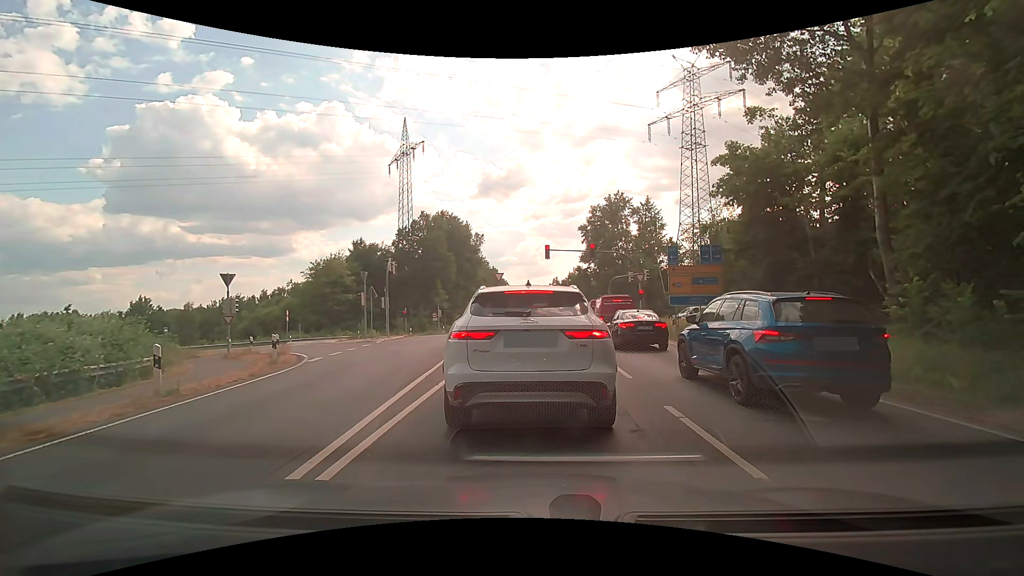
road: secondary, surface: asphalt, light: Day
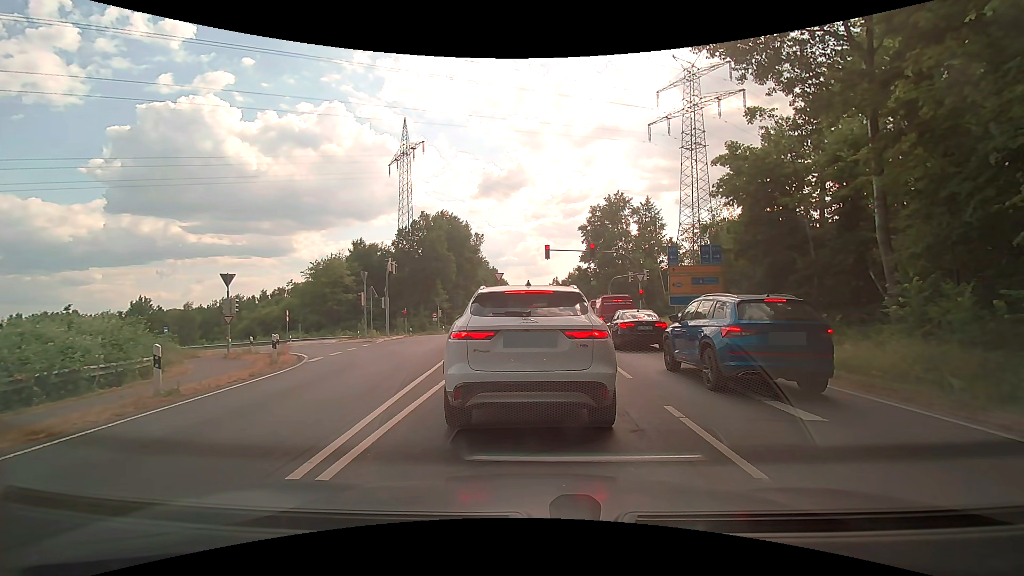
(0.0, 0.0) m; 0°
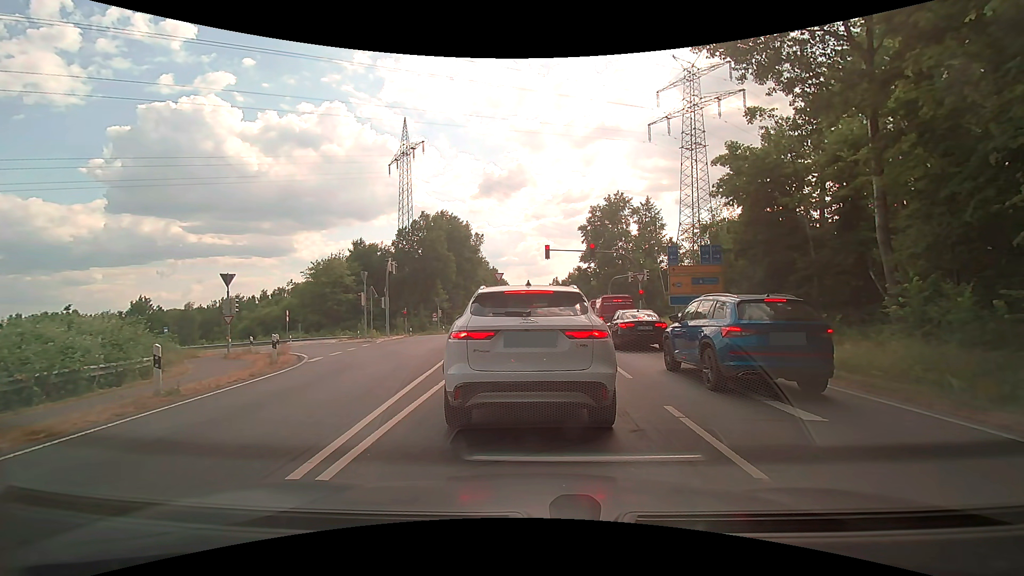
(0.0, 0.0) m; 0°
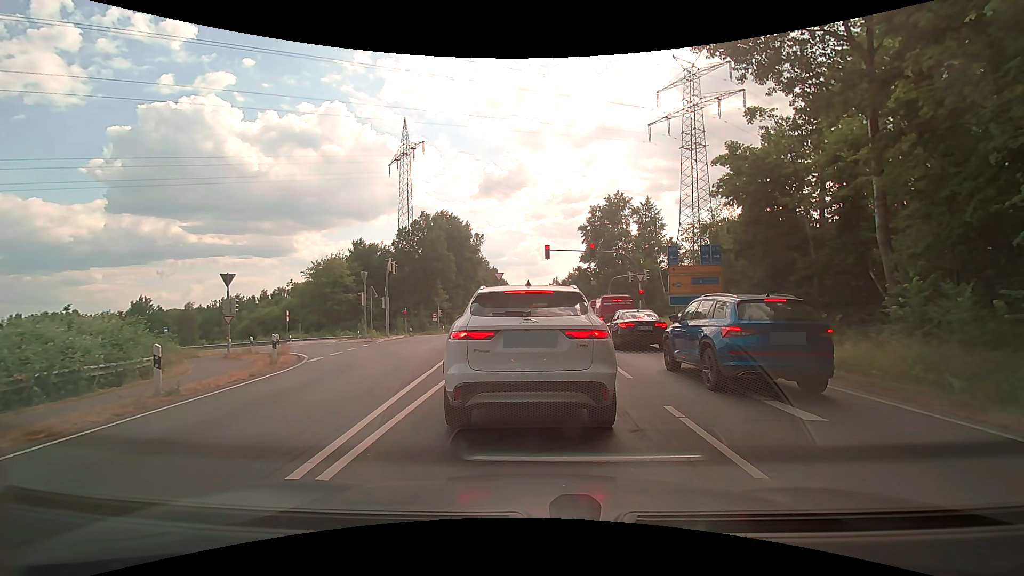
(0.0, 0.0) m; 0°
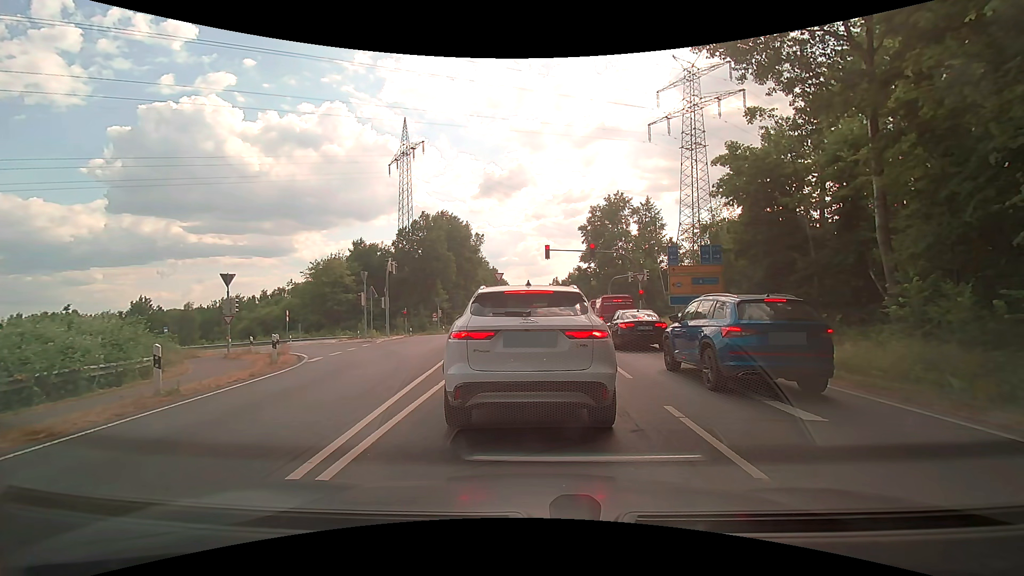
(0.0, 0.0) m; 0°
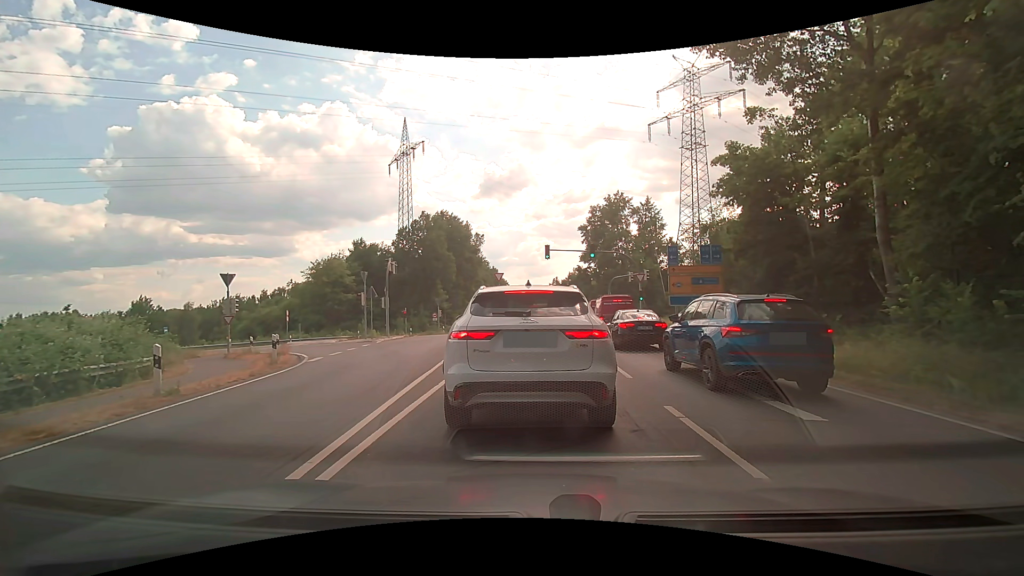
(0.0, 0.0) m; 0°
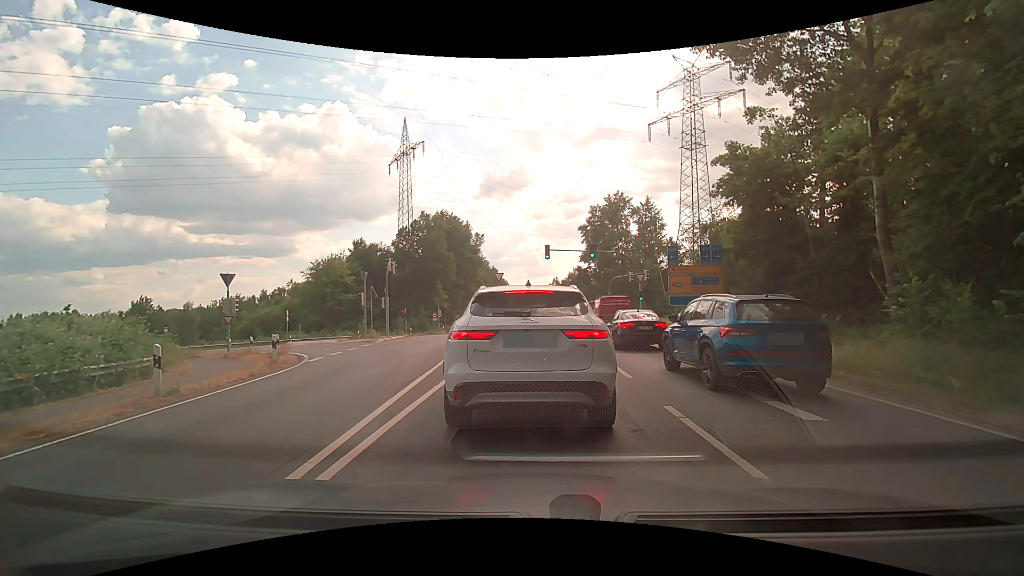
(0.0, 0.0) m; 0°
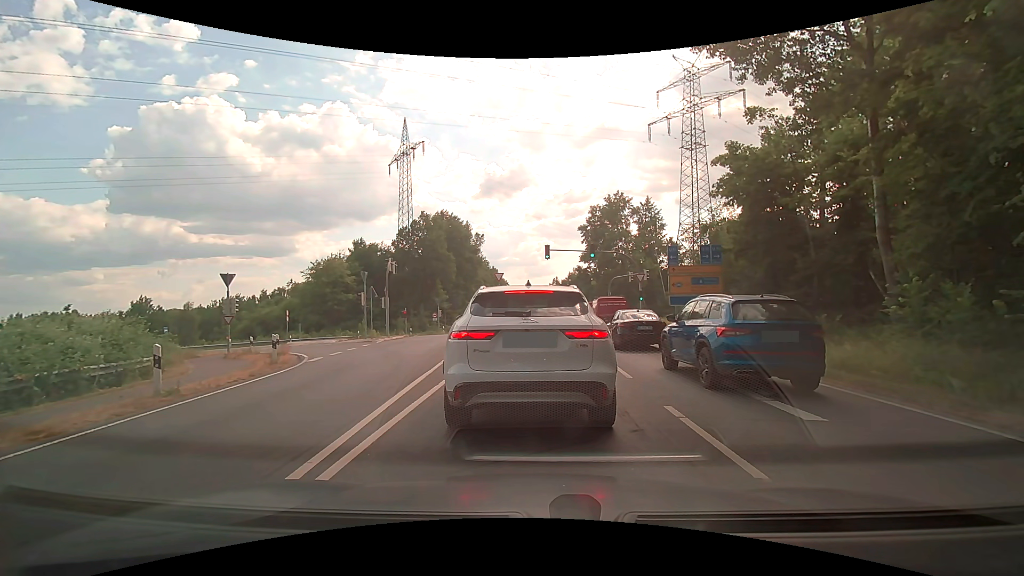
(0.0, 0.0) m; 0°
